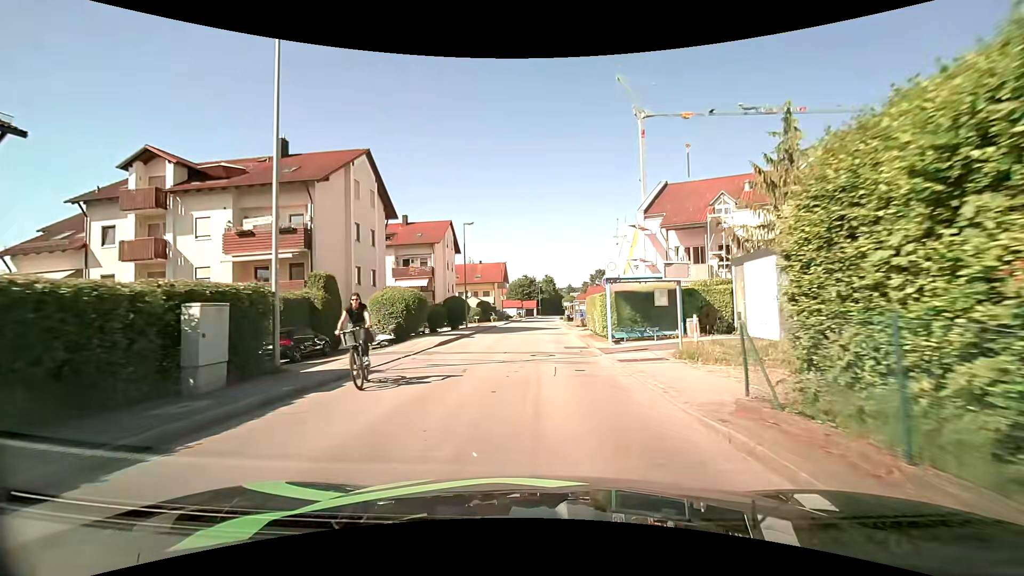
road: unclassified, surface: asphalt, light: Day
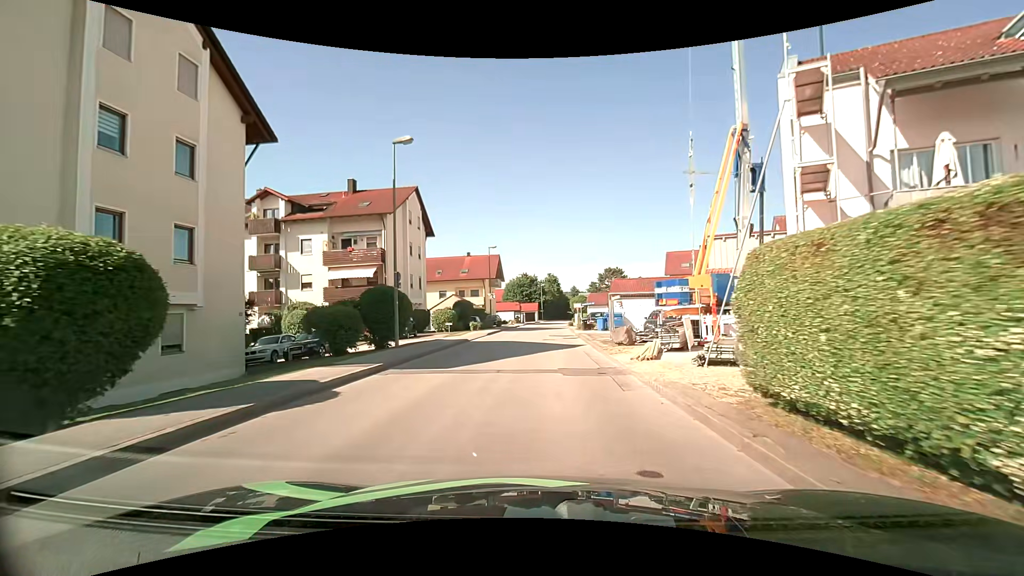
(+0.1, +19.1) m; 0°
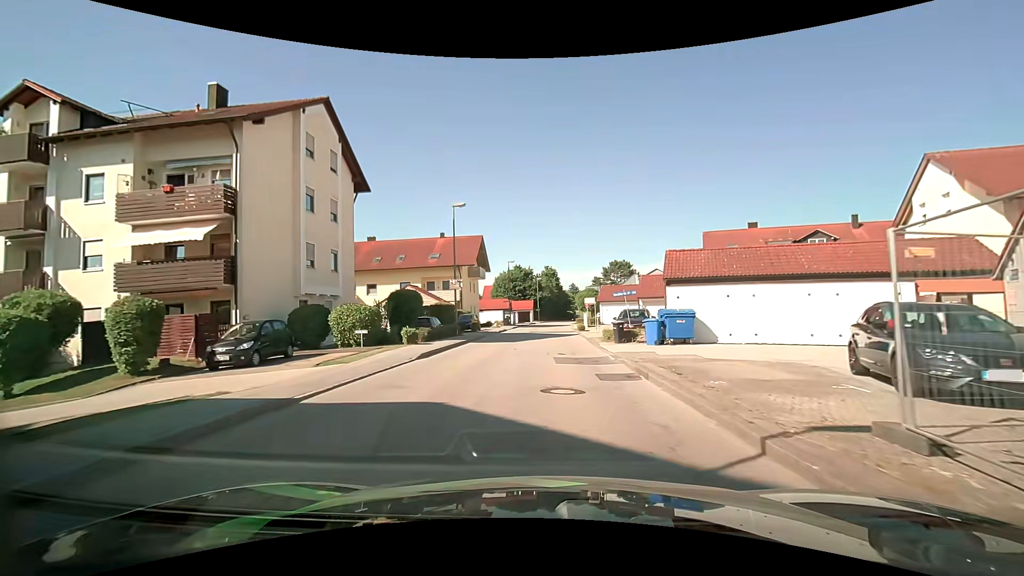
(+0.1, +18.9) m; 0°
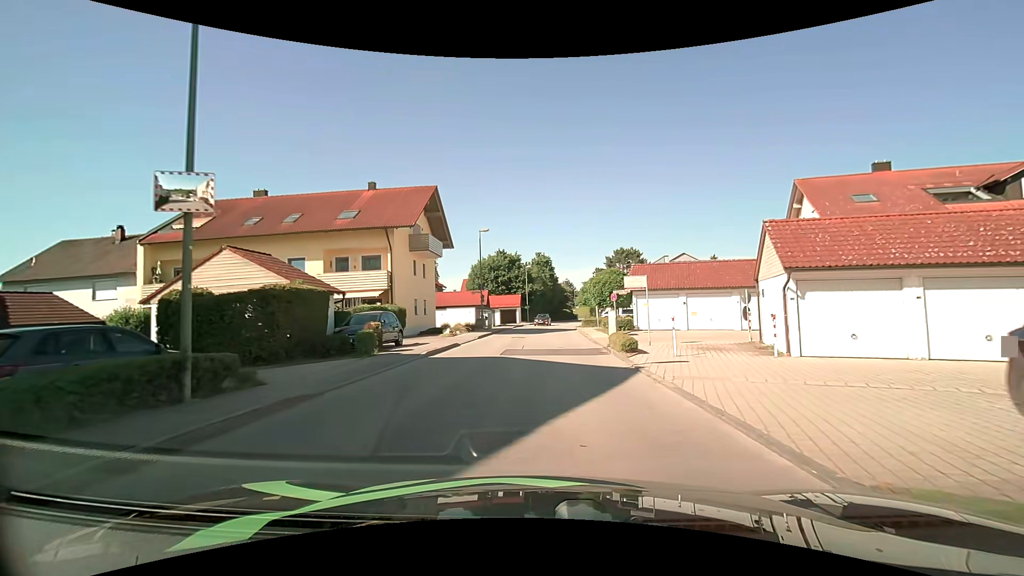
(+0.2, +22.8) m; +1°
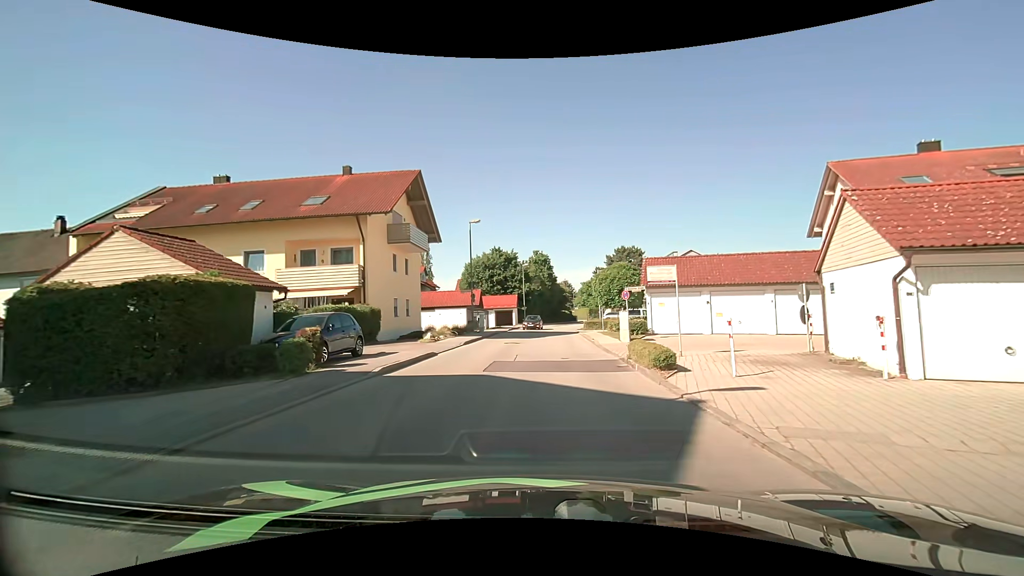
(0.0, +4.5) m; 0°
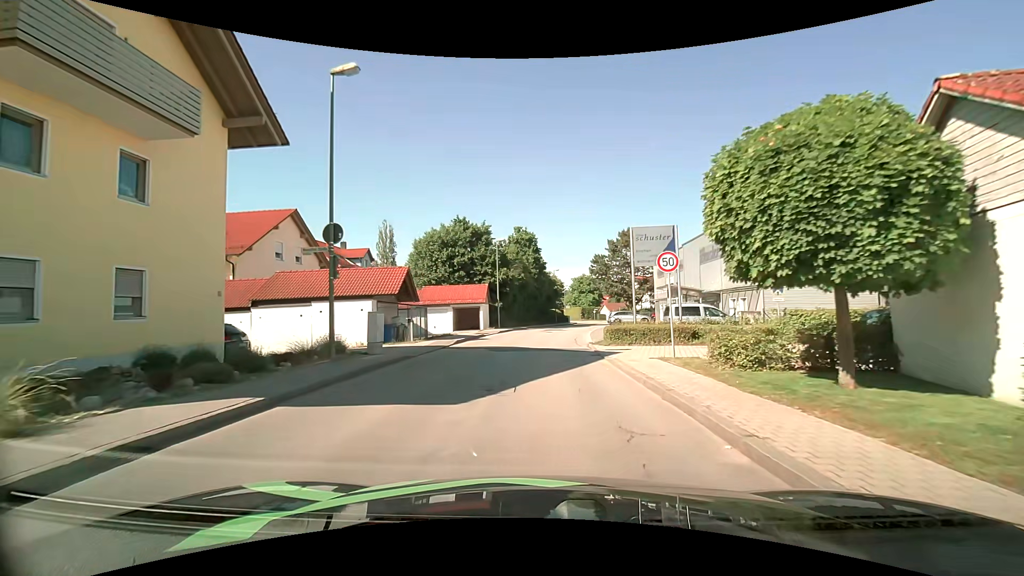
(+0.5, +22.2) m; +2°
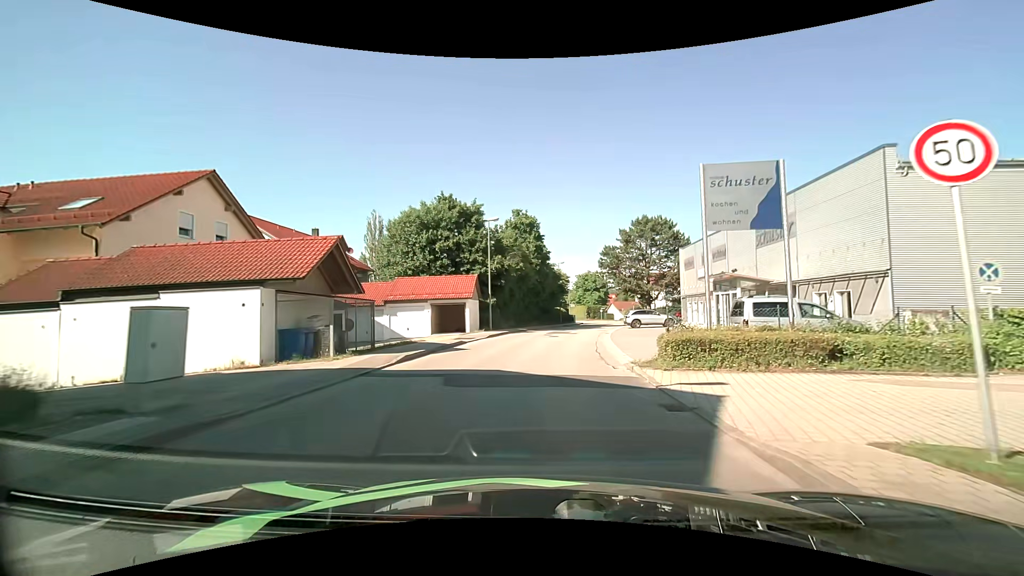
(0.0, +9.6) m; -1°
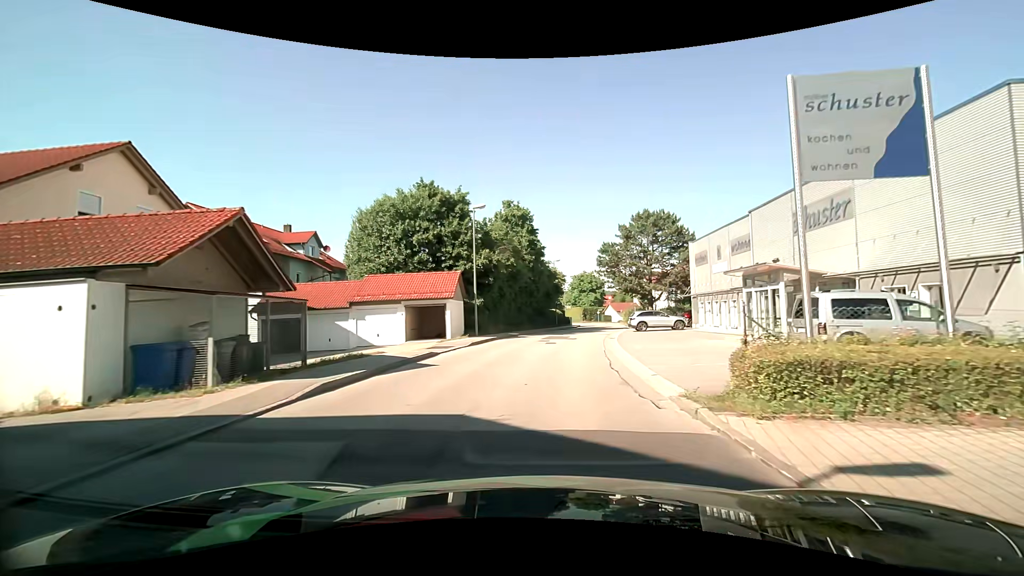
(+0.1, +5.2) m; +2°
(0, +10) (+1, +20) (+2, +30) (+3, +40) (+5, +50) (+7, +59) (+9, +69) (+10, +79) (+11, +89) (+10, +99) m
